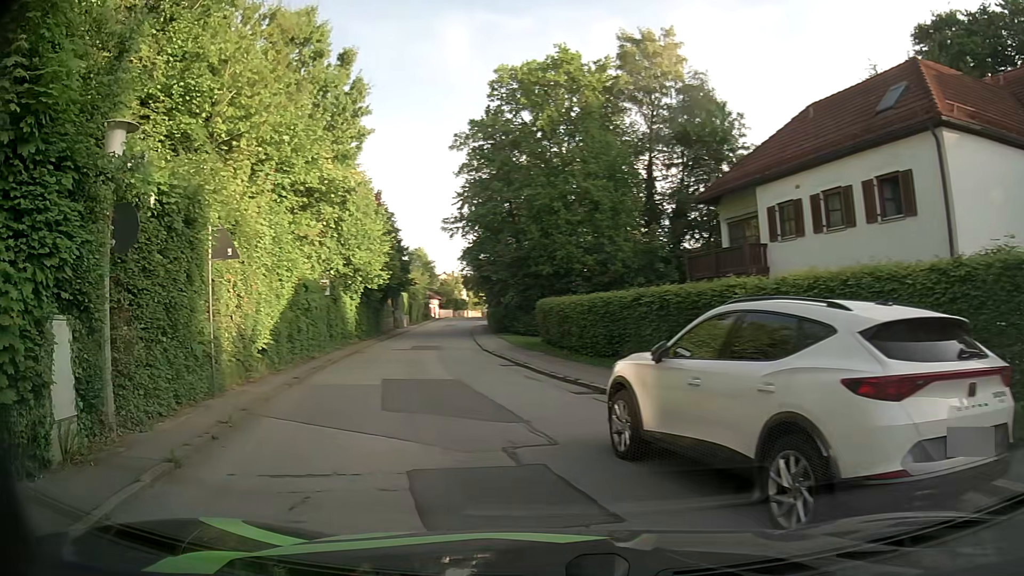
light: Day
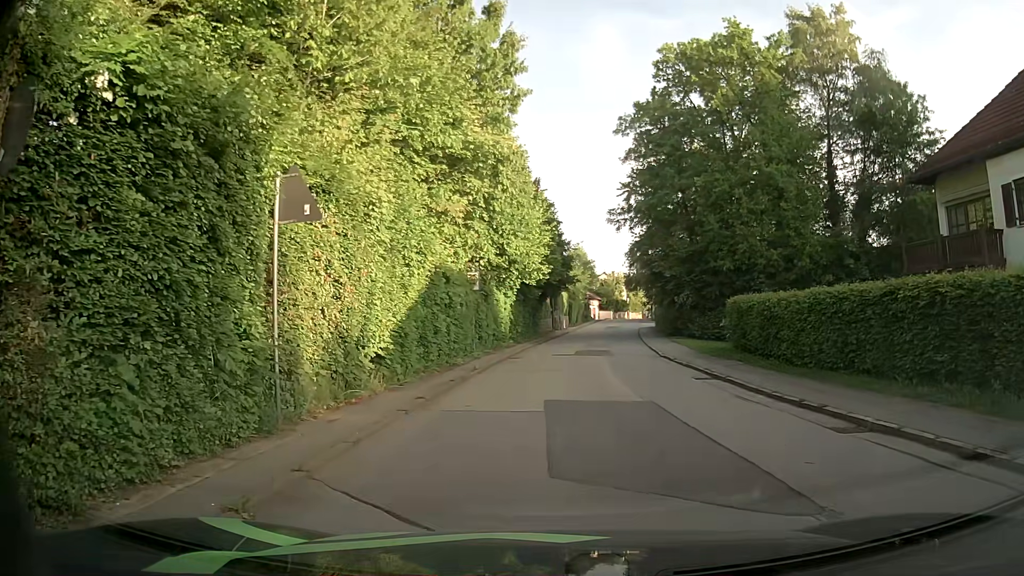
(-0.8, +4.8) m; -12°
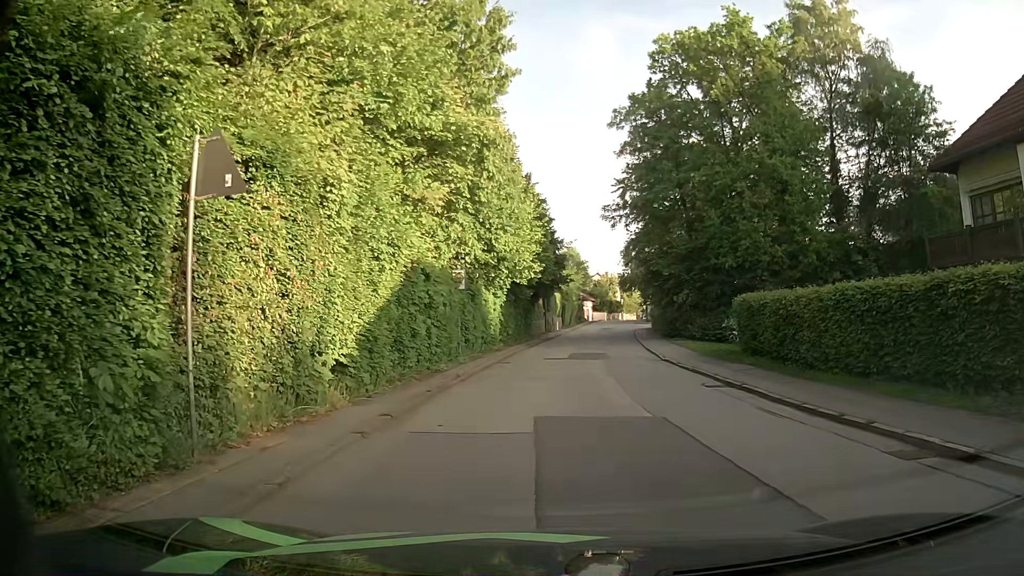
(0.0, +2.0) m; 0°
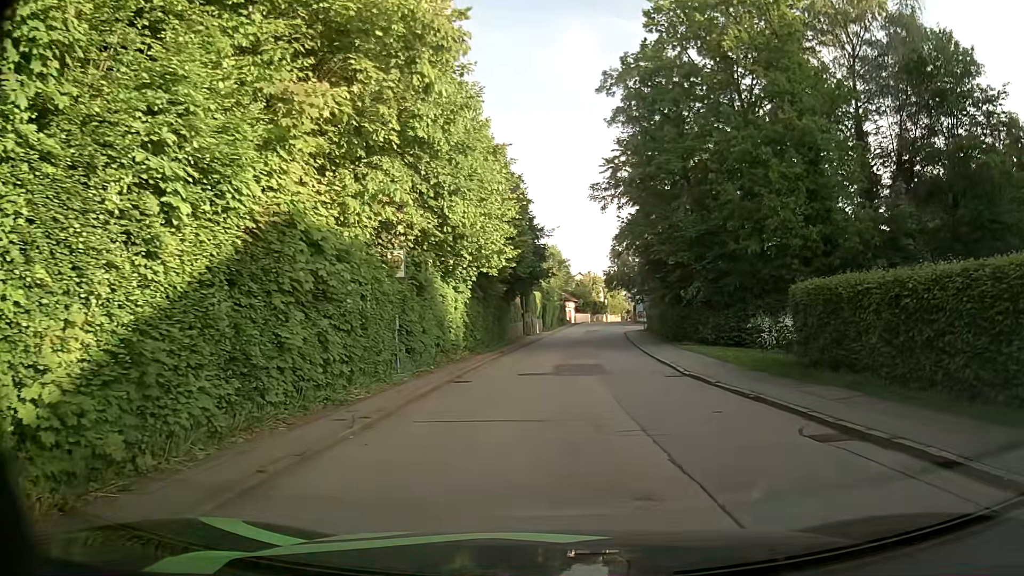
(0.0, +7.3) m; +2°
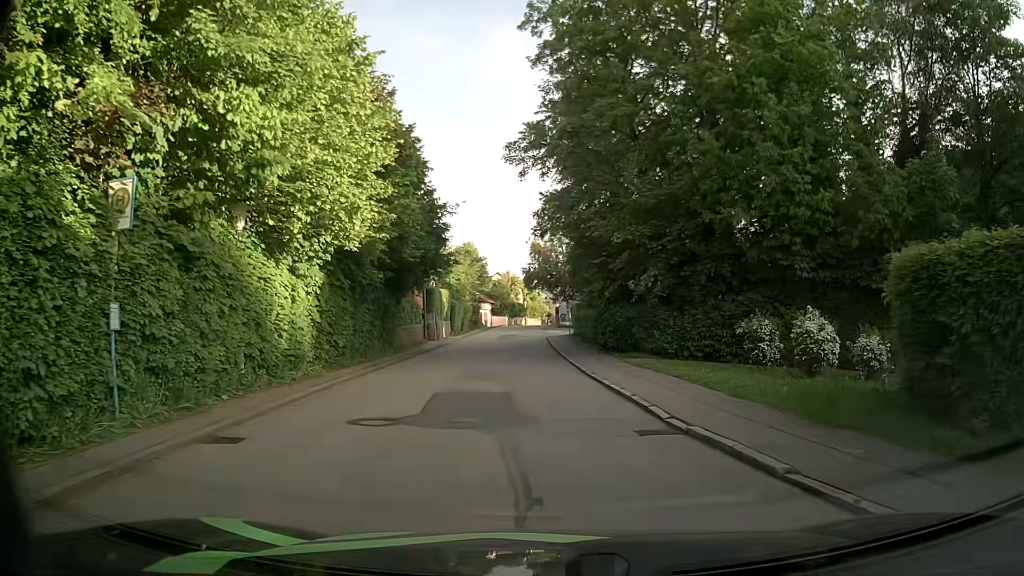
(+0.6, +9.0) m; +6°
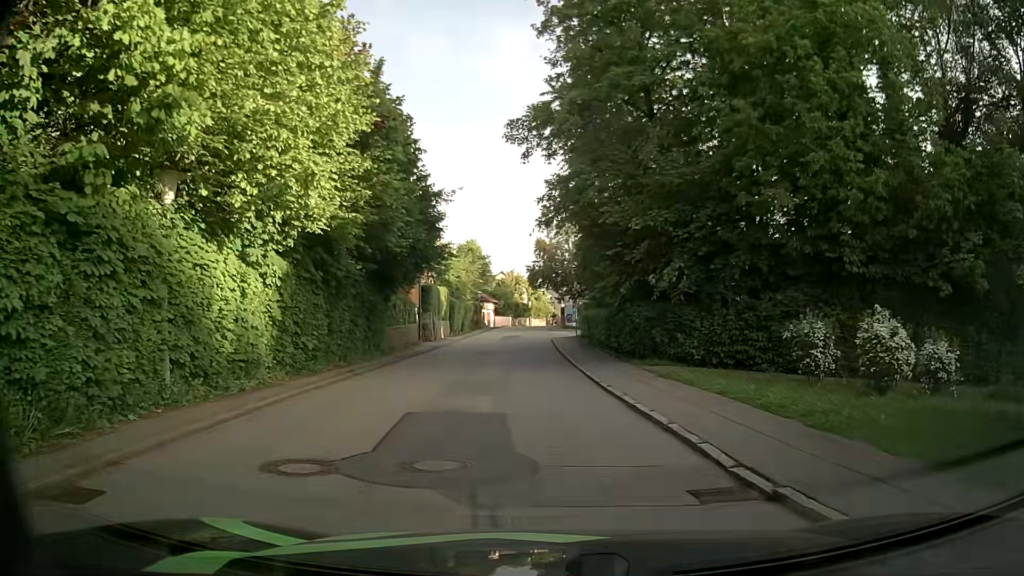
(0.0, +3.2) m; 0°
